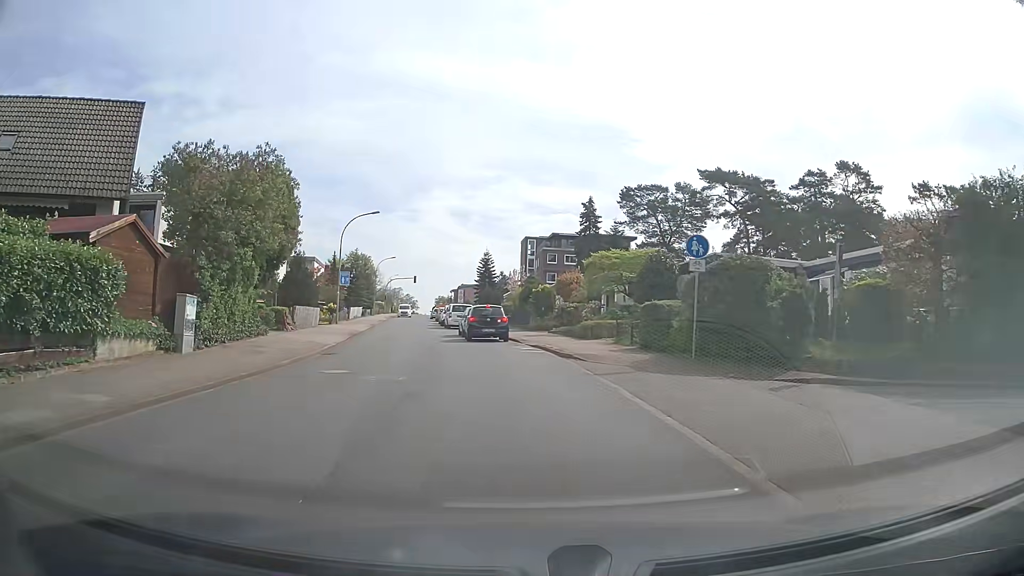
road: unclassified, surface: asphalt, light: Day
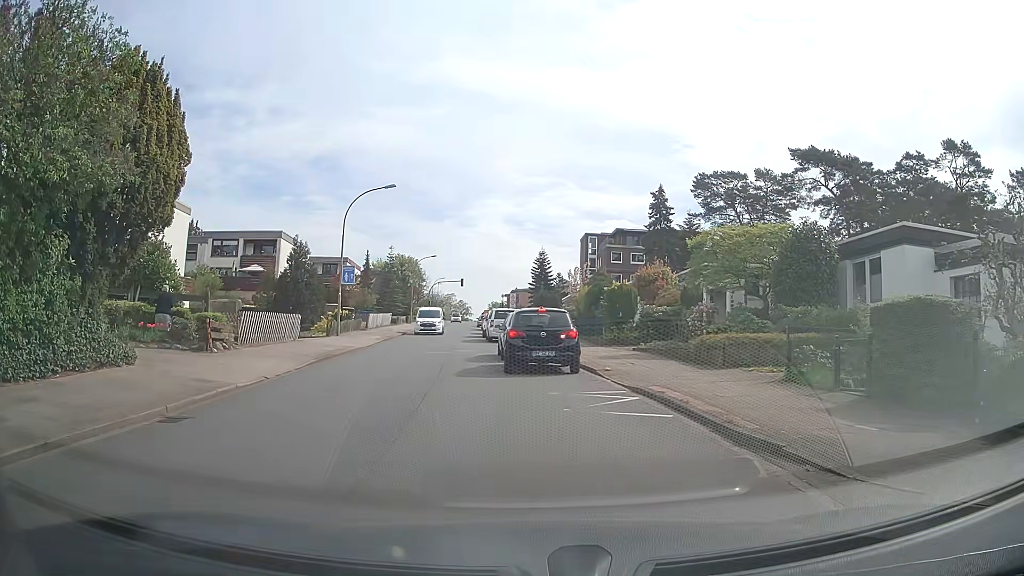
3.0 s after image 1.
(-0.7, +11.7) m; -6°
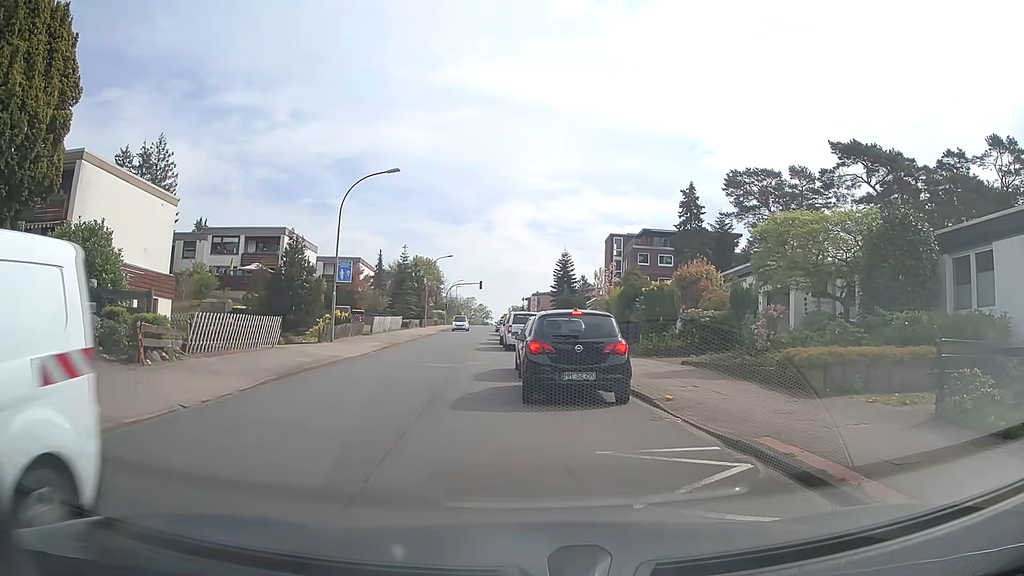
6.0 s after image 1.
(-0.1, +4.4) m; -5°
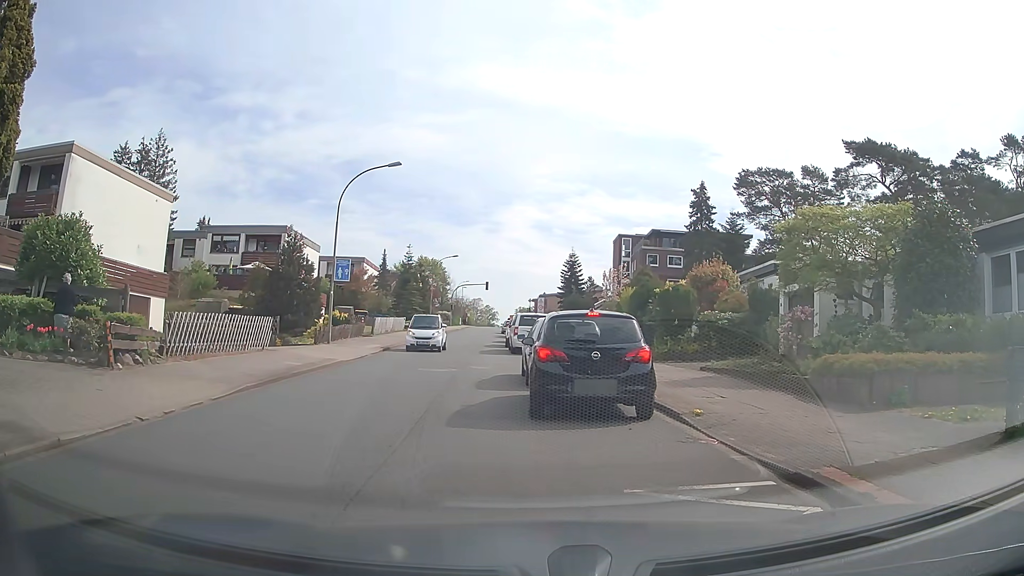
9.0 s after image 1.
(0.0, +1.4) m; 0°
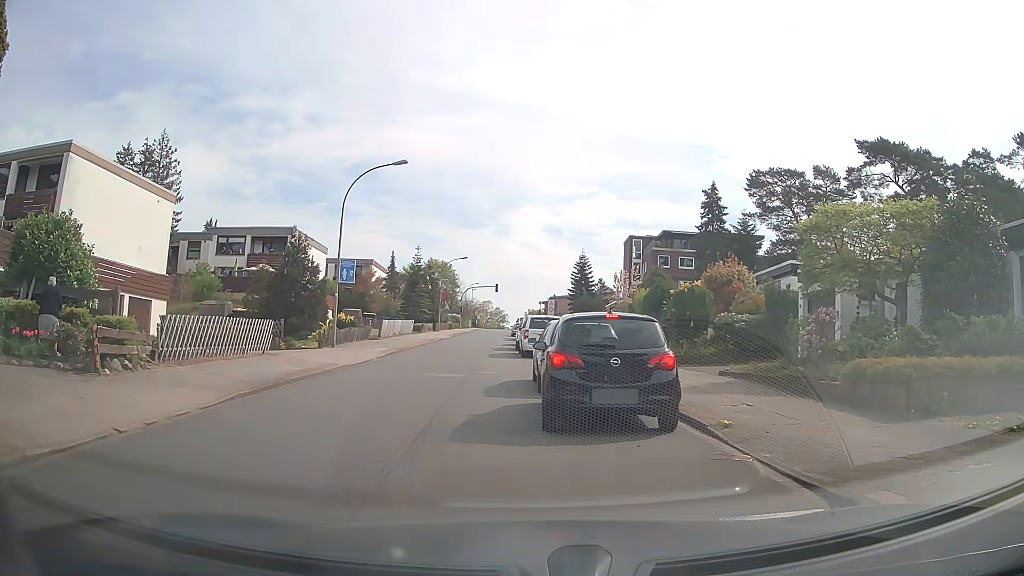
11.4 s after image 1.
(0.0, +0.9) m; 0°
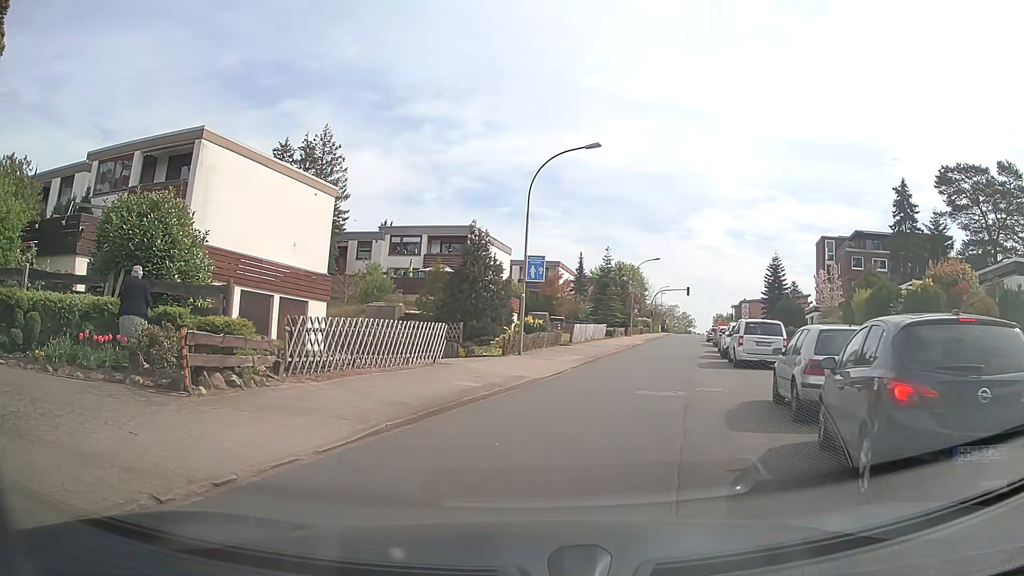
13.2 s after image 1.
(-0.5, +3.8) m; -13°
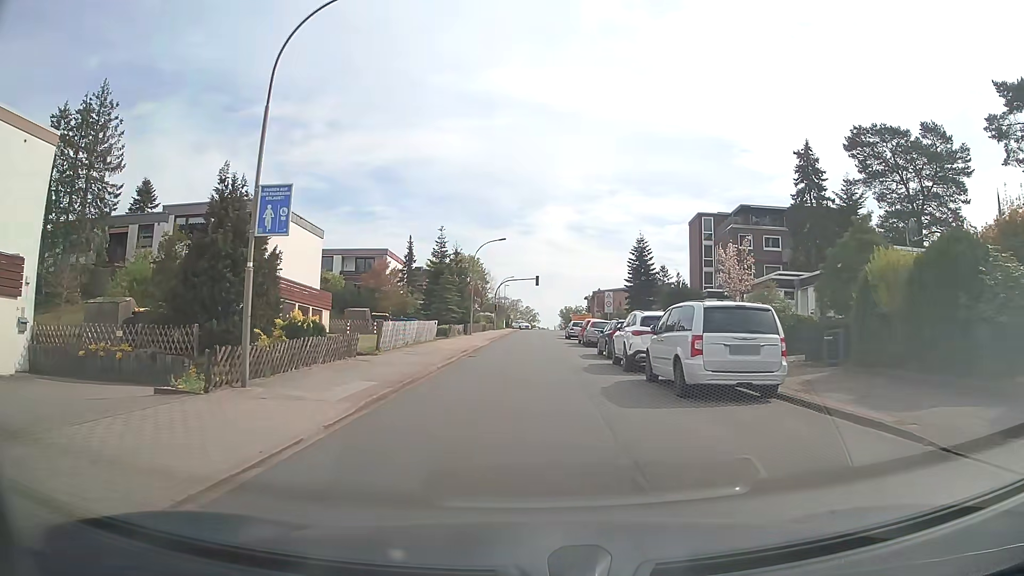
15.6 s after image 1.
(+1.5, +12.8) m; +14°
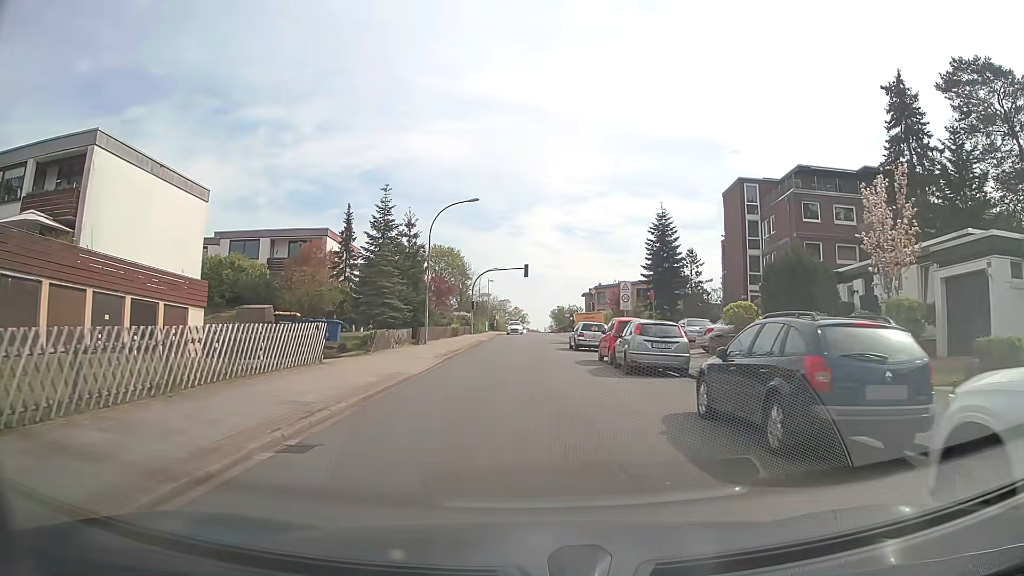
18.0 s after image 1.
(+0.1, +18.5) m; 0°
(0, +10) (0, +20) (+1, +30) (+1, +40) (+1, +50) (+2, +60) (+2, +70) (+2, +80) (+3, +90) (+3, +100) m
